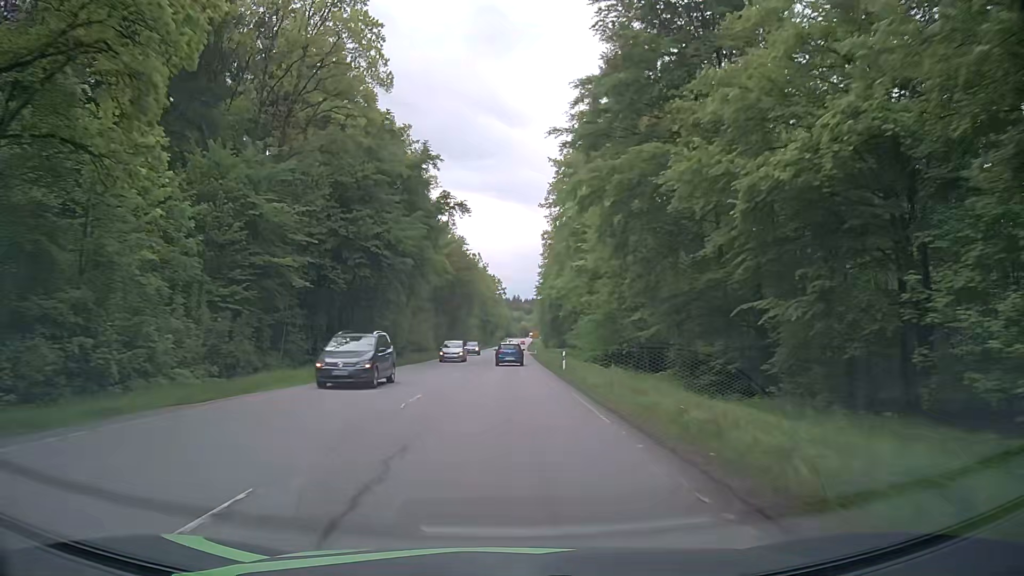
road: secondary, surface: asphalt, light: Day
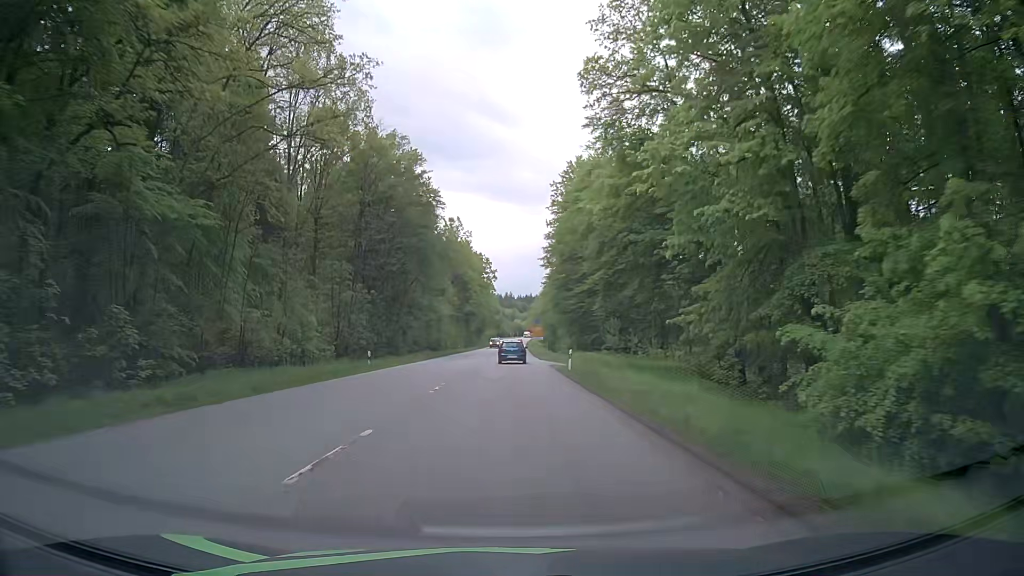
(+0.1, +55.8) m; 0°
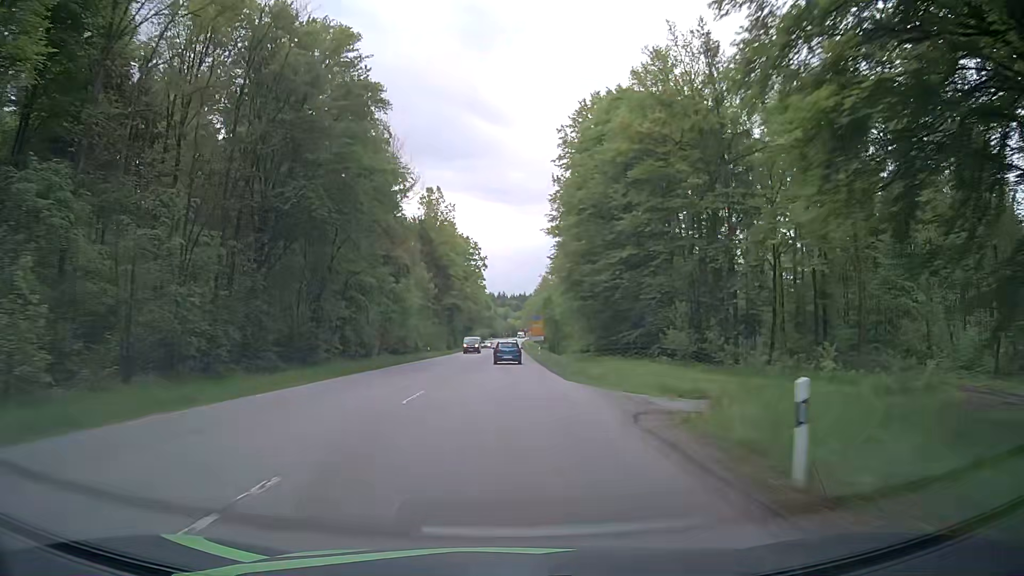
(+0.4, +27.9) m; +1°
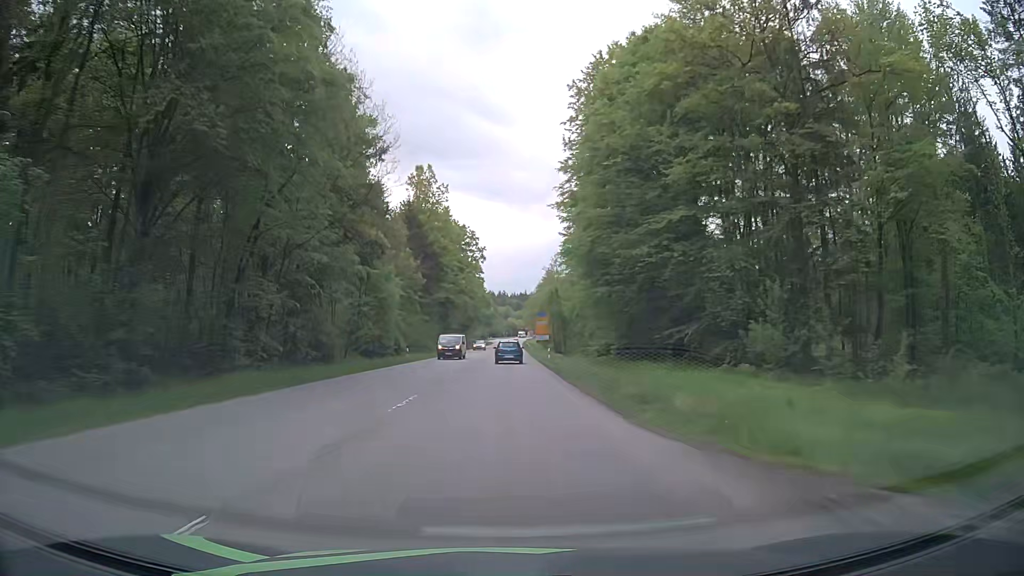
(-0.1, +13.7) m; 0°
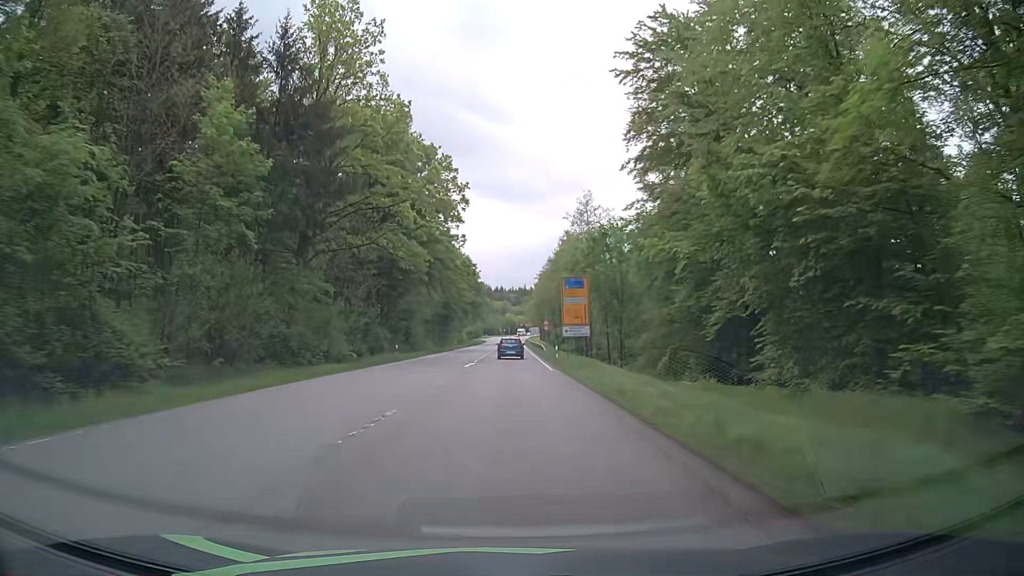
(+0.1, +52.2) m; 0°
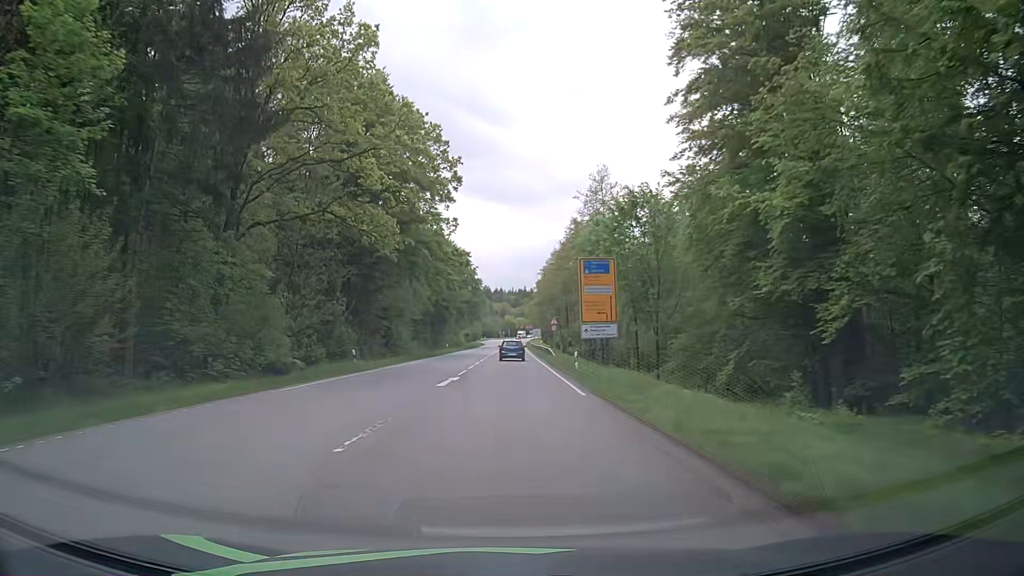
(0.0, +12.4) m; 0°
